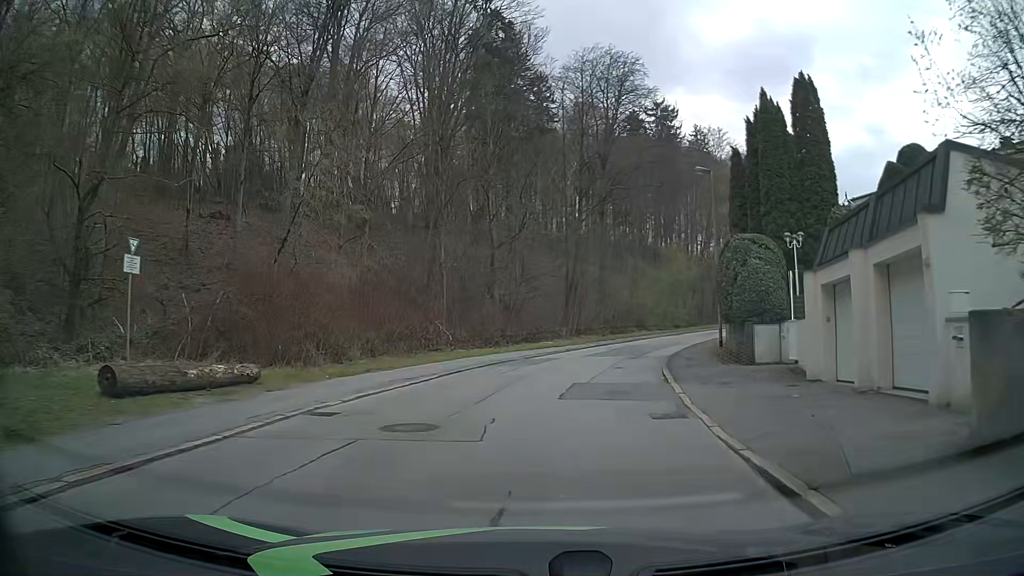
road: residential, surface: asphalt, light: Day
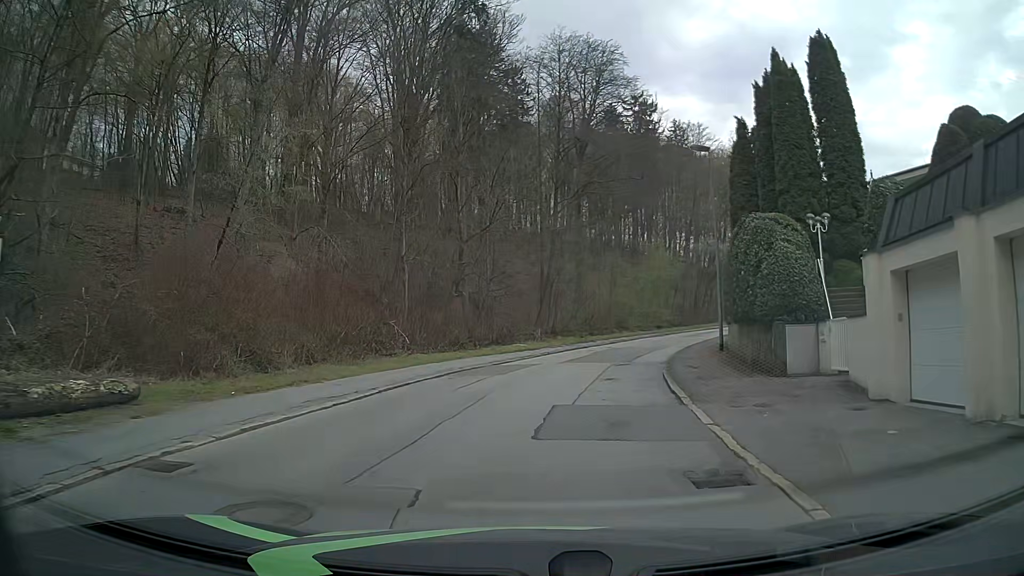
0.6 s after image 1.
(+0.1, +4.2) m; +3°
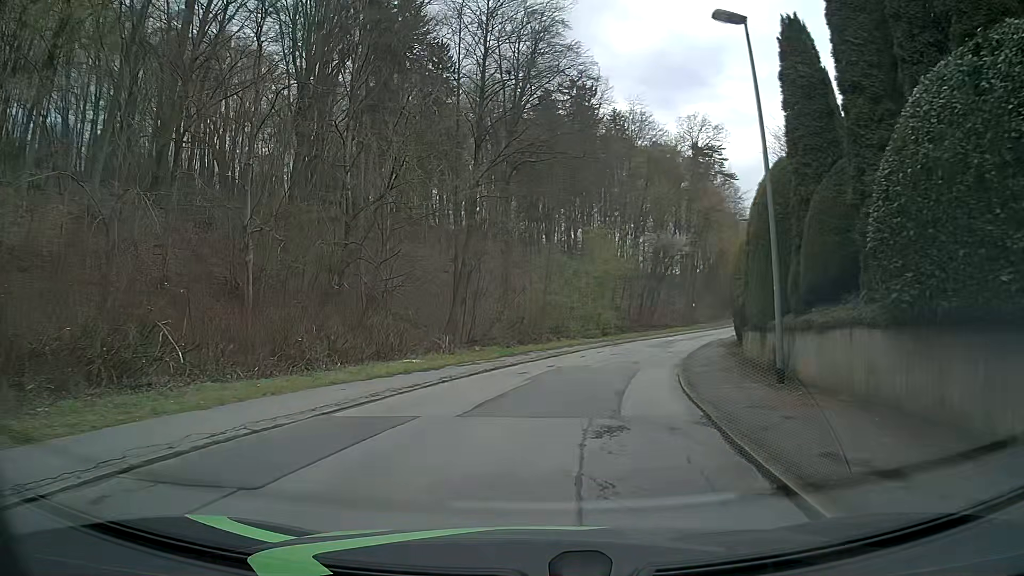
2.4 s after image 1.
(+0.7, +12.8) m; +6°
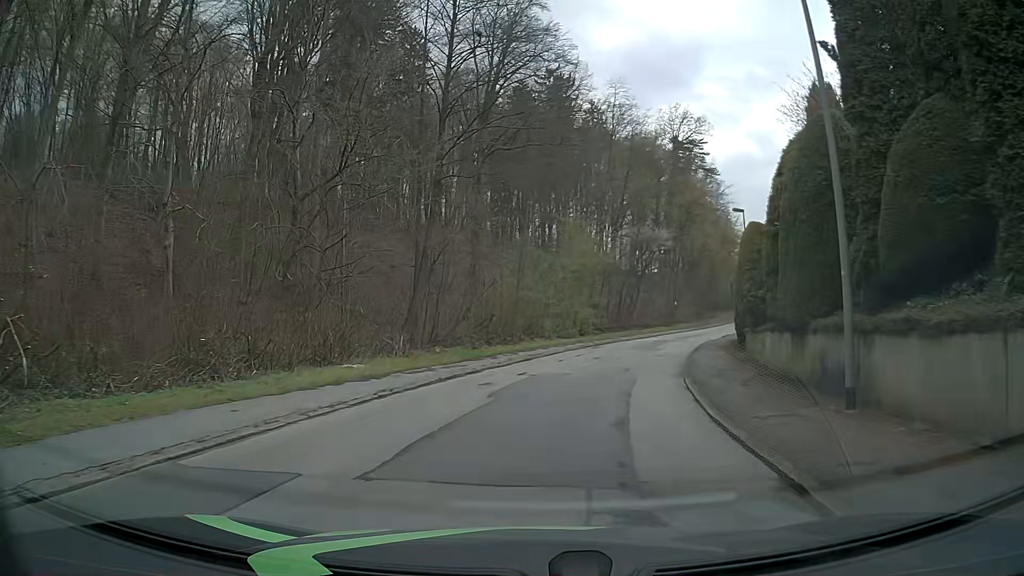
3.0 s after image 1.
(+0.1, +4.3) m; +2°
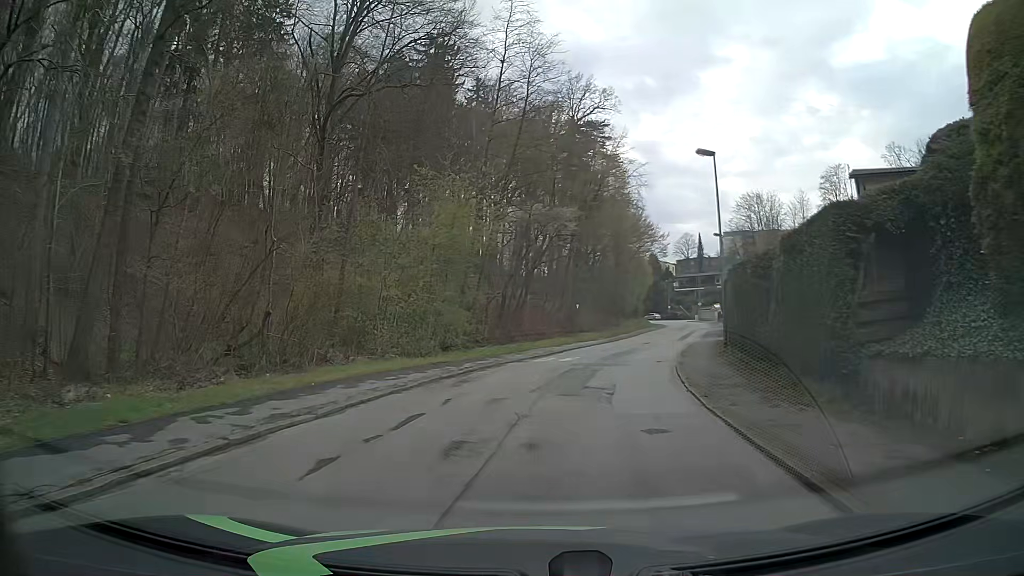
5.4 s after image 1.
(+1.4, +17.4) m; +9°
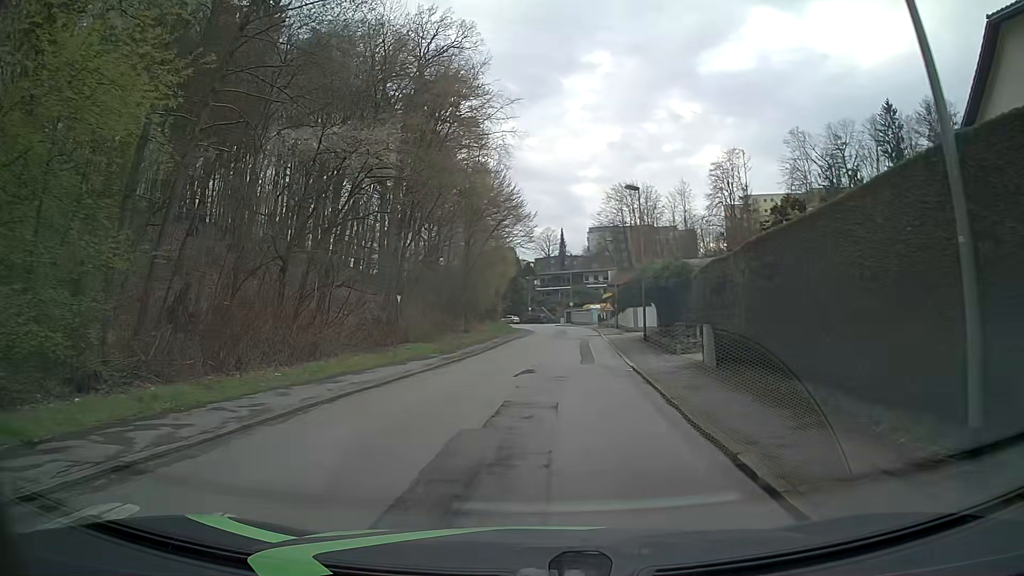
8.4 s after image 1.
(+2.8, +21.7) m; +14°
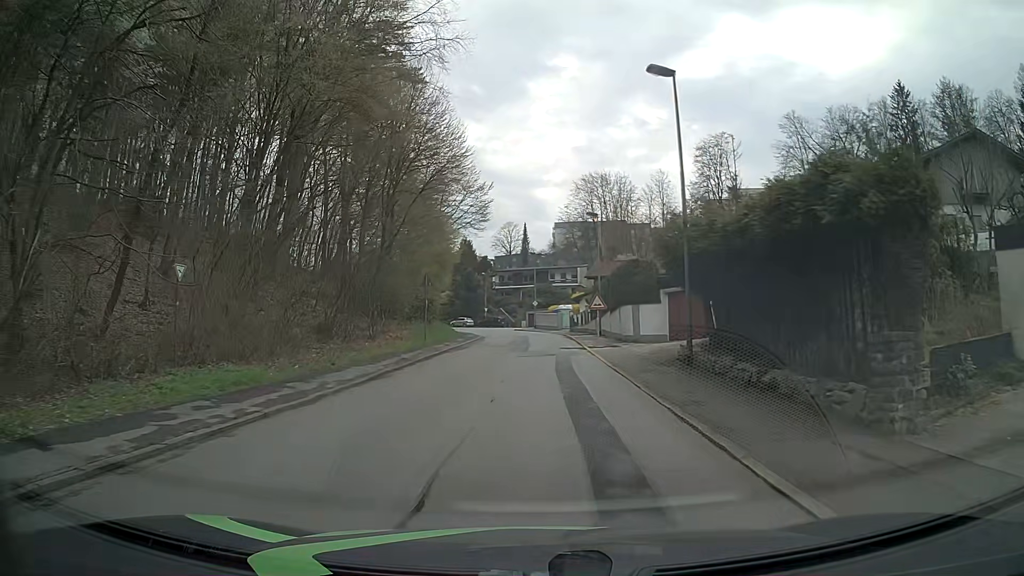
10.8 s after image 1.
(+0.7, +17.7) m; +3°
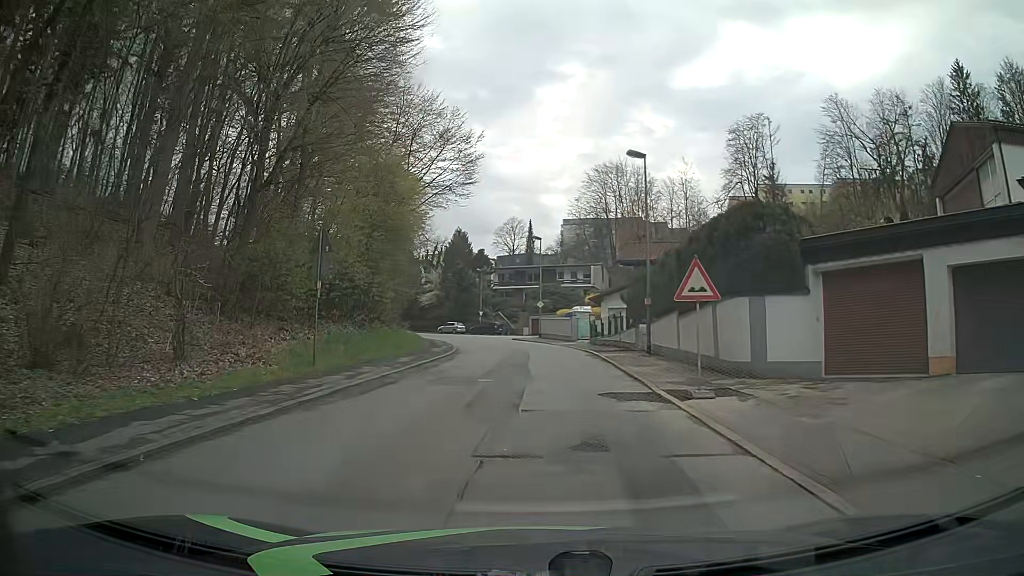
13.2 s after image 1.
(+0.1, +17.9) m; -1°
(0, +10) (+1, +20) (+1, +30) (0, +40) (-1, +50) (-3, +60) (-6, +69) (-10, +78) (-16, +87) (-23, +94) m
